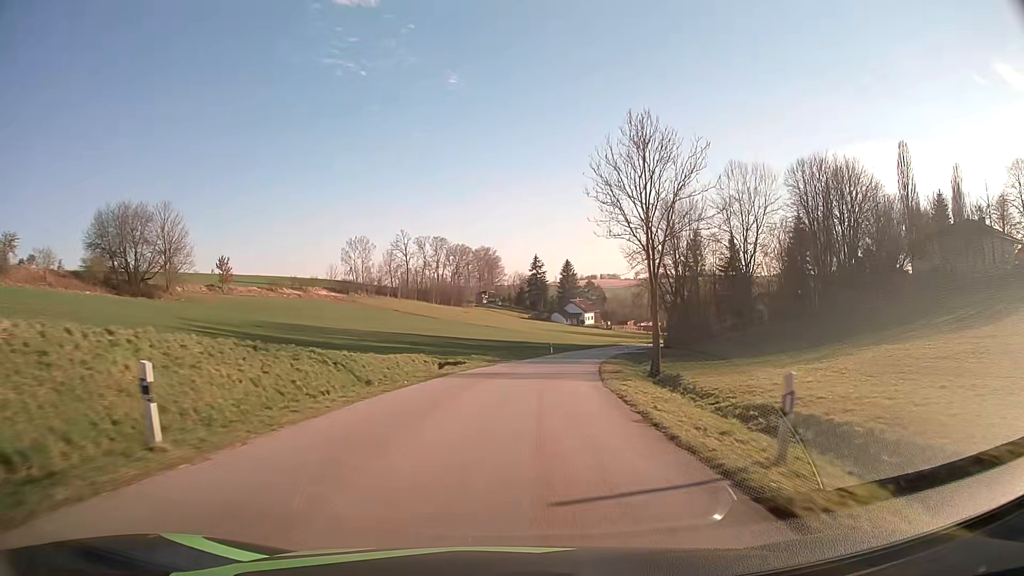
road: tertiary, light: Day
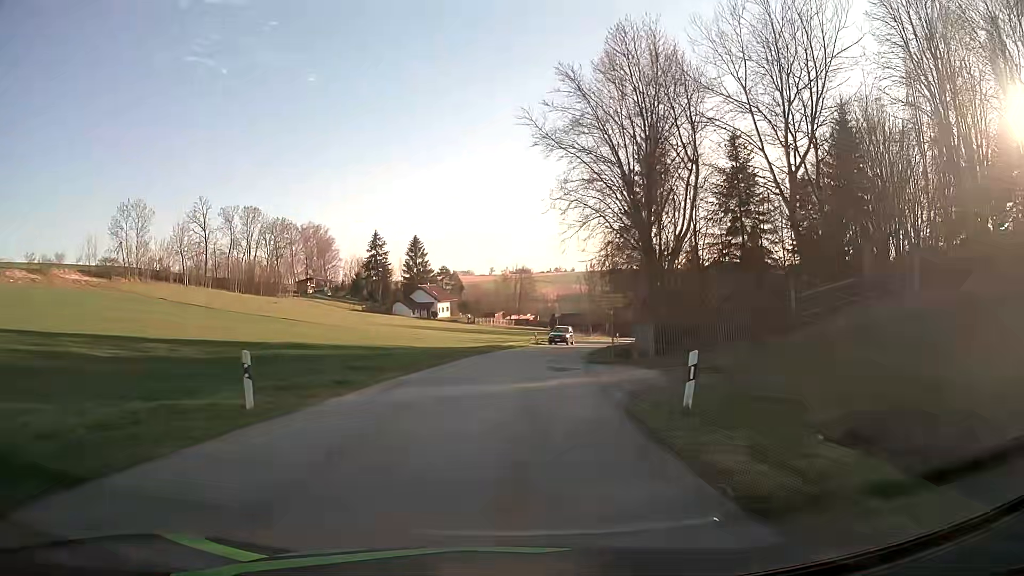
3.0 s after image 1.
(+6.0, +51.9) m; +12°
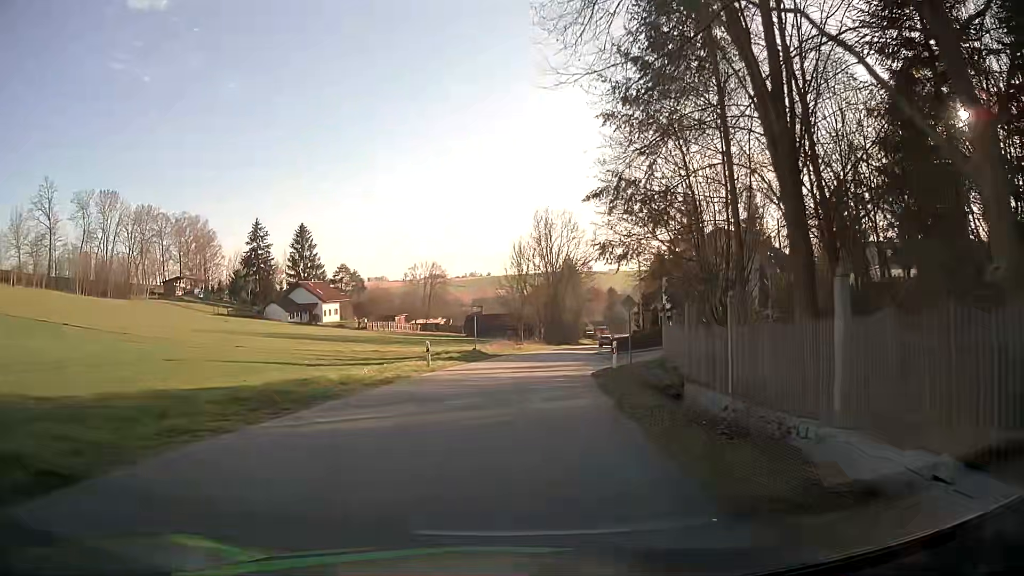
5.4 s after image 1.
(+2.3, +32.7) m; +7°
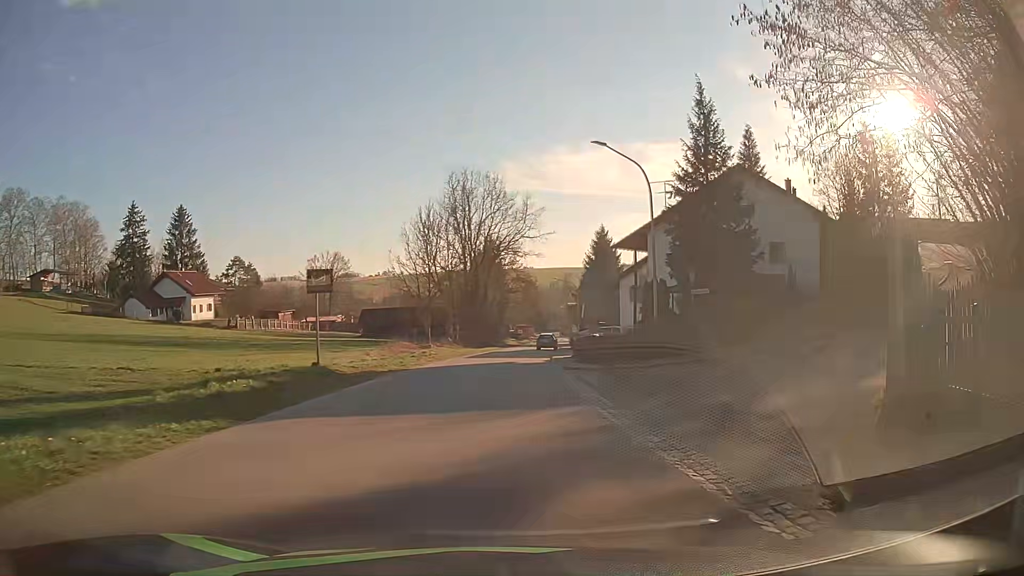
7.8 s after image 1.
(+1.0, +22.8) m; +6°
